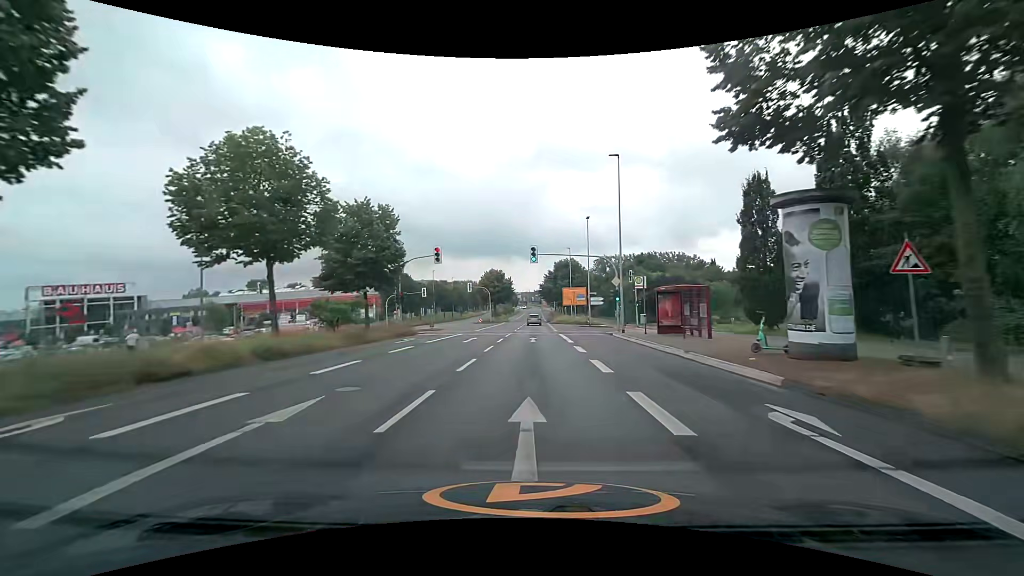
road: secondary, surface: asphalt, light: Day
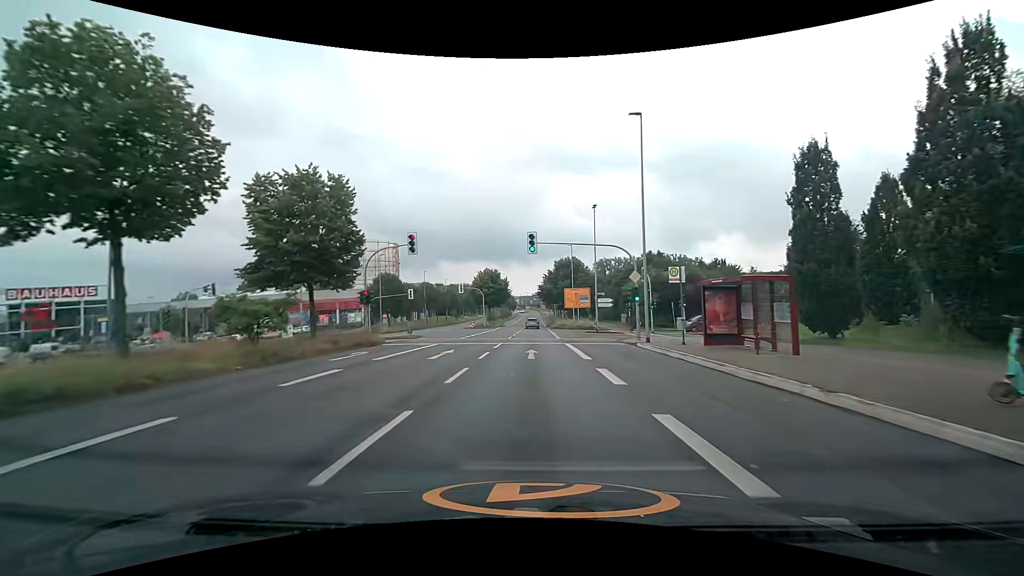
(+0.1, +7.7) m; +1°
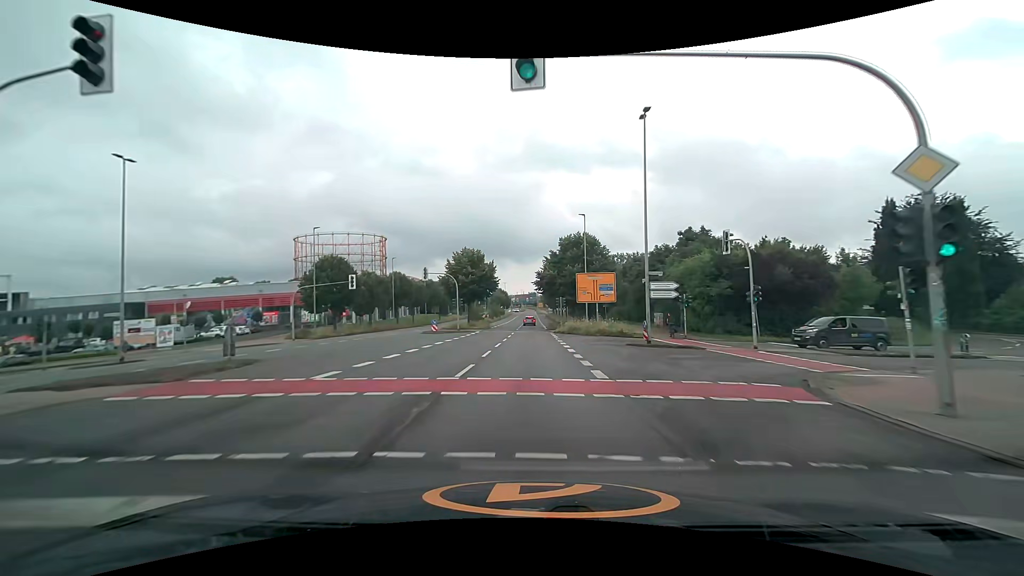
(0.0, +22.6) m; 0°
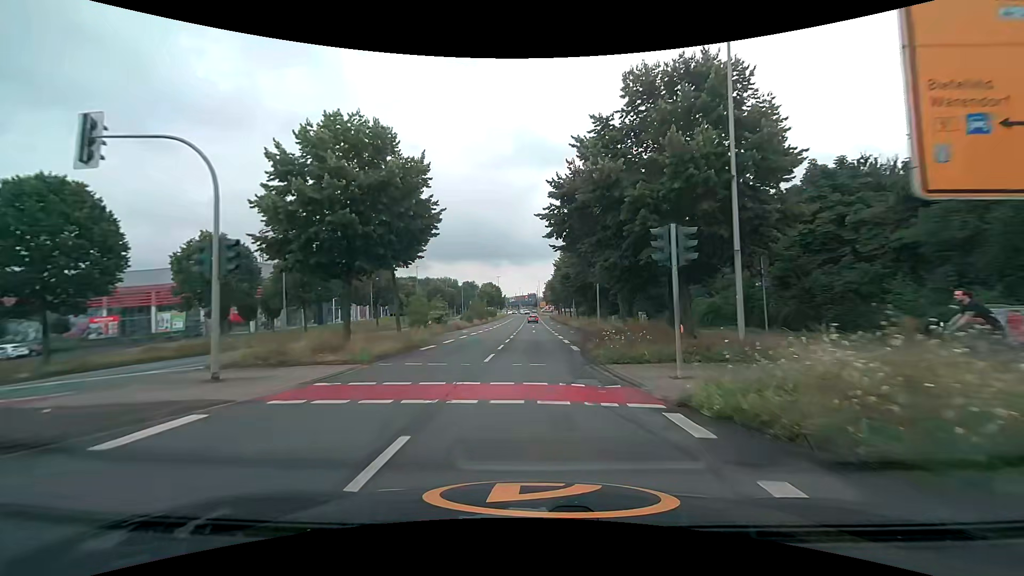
(-0.4, +38.9) m; 0°
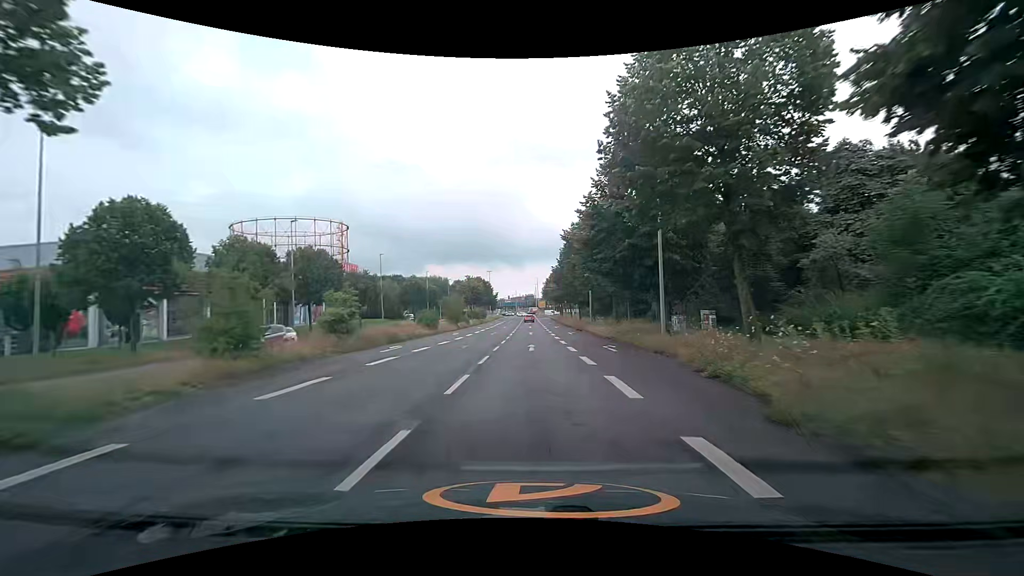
(+0.2, +23.9) m; +1°
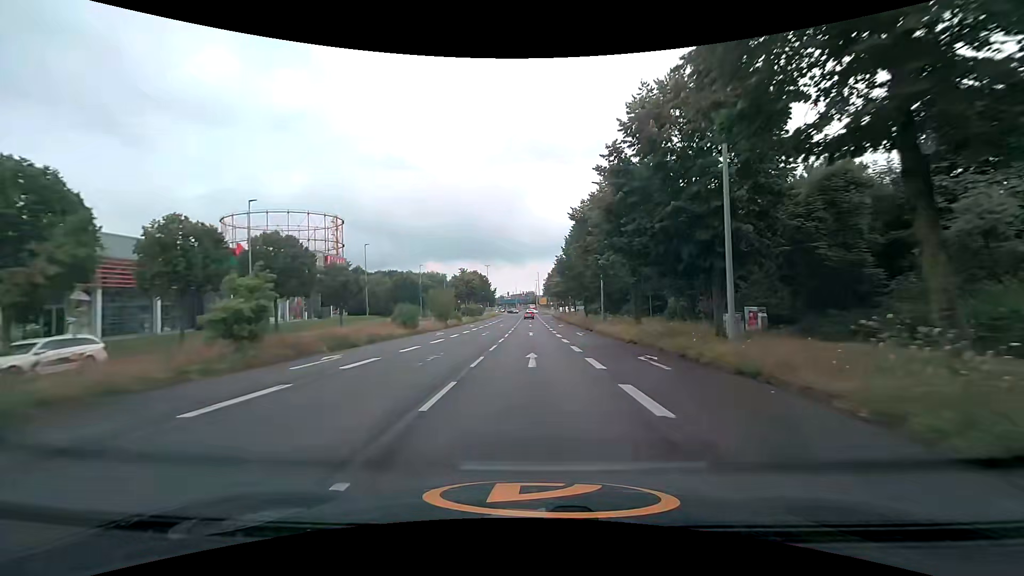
(-0.1, +7.9) m; -1°
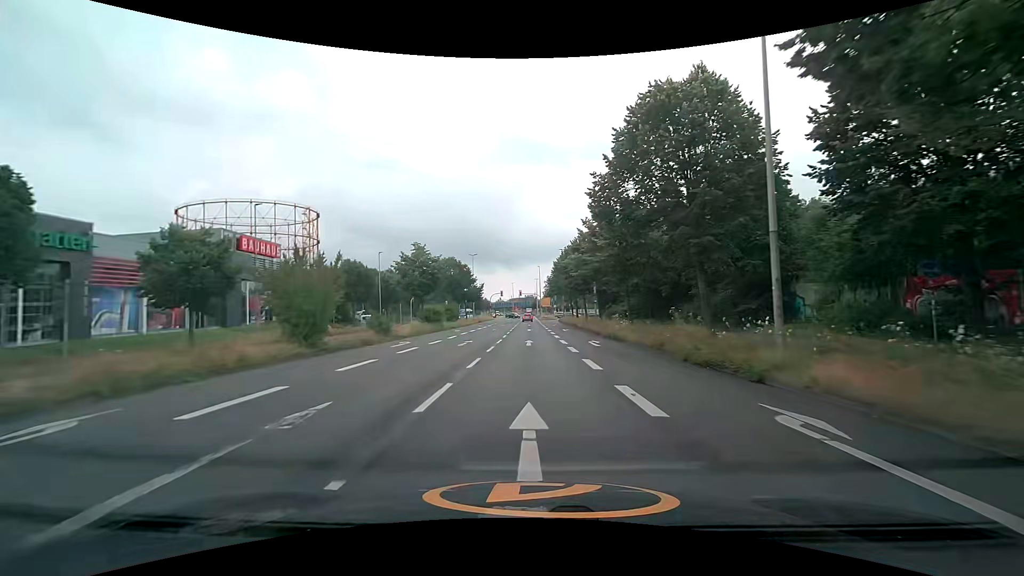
(0.0, +29.5) m; 0°
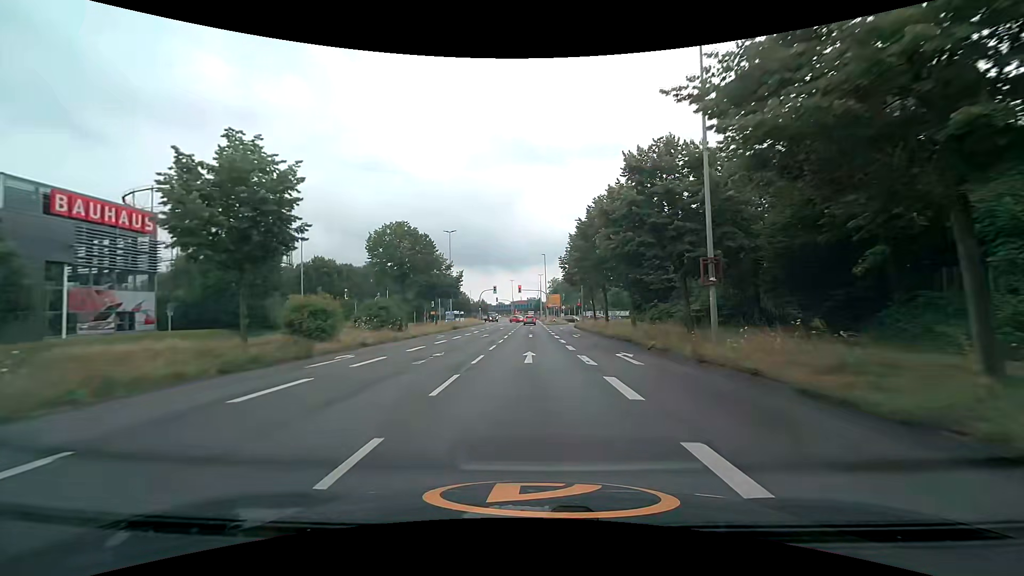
(+0.1, +28.4) m; 0°
(0, +10) (0, +20) (0, +30) (0, +40) (0, +50) (0, +60) (0, +70) (0, +80) (0, +90) (0, +100) m
